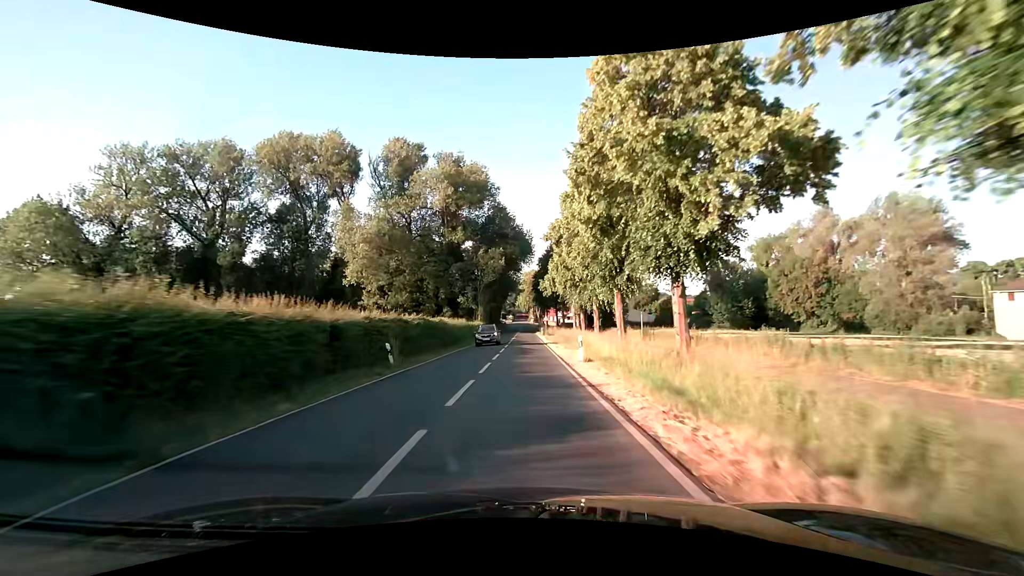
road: secondary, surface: asphalt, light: Day
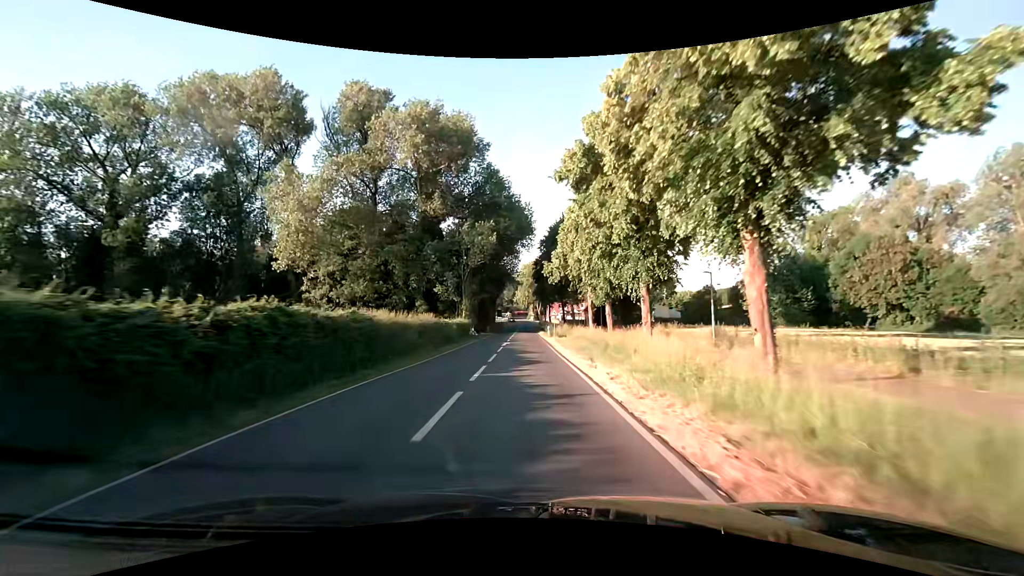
(0.0, +20.6) m; -1°
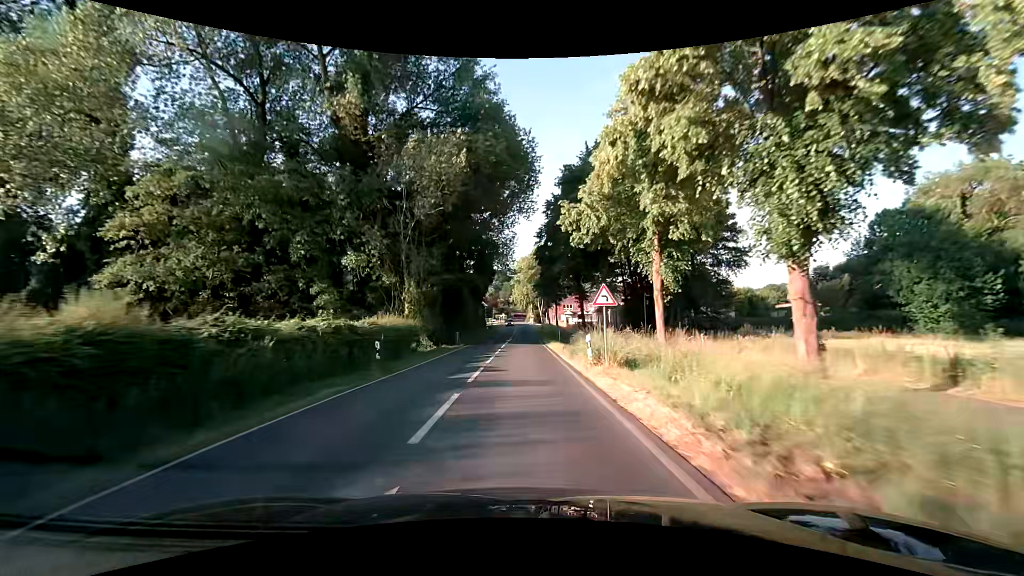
(+0.3, +30.7) m; 0°
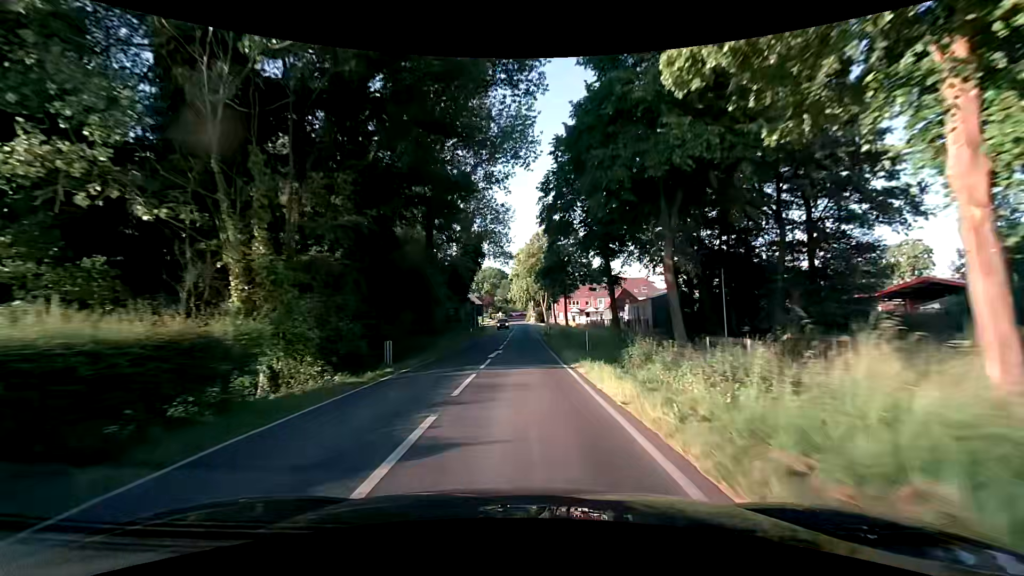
(+0.2, +20.2) m; 0°
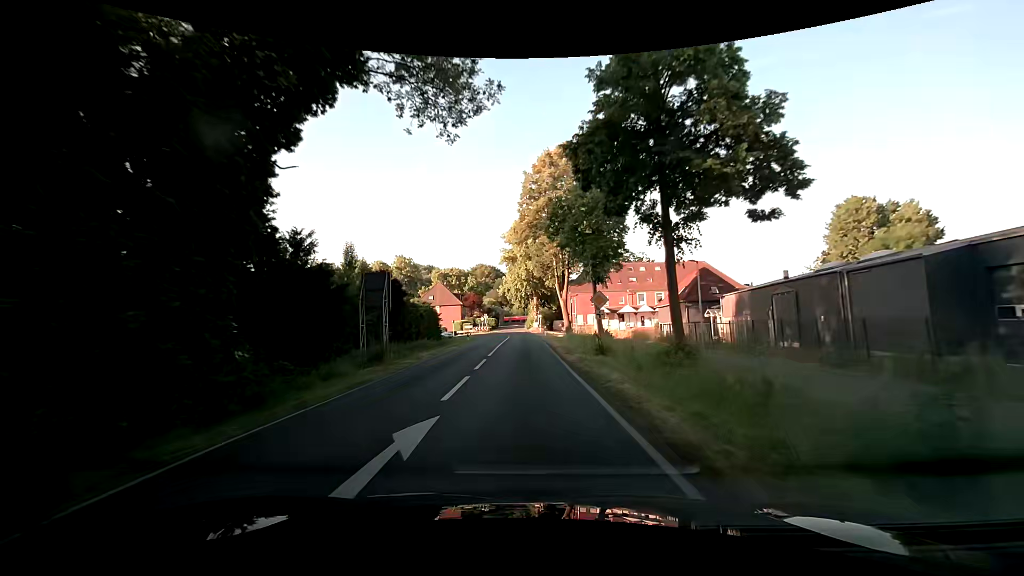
(-0.1, +48.6) m; 0°
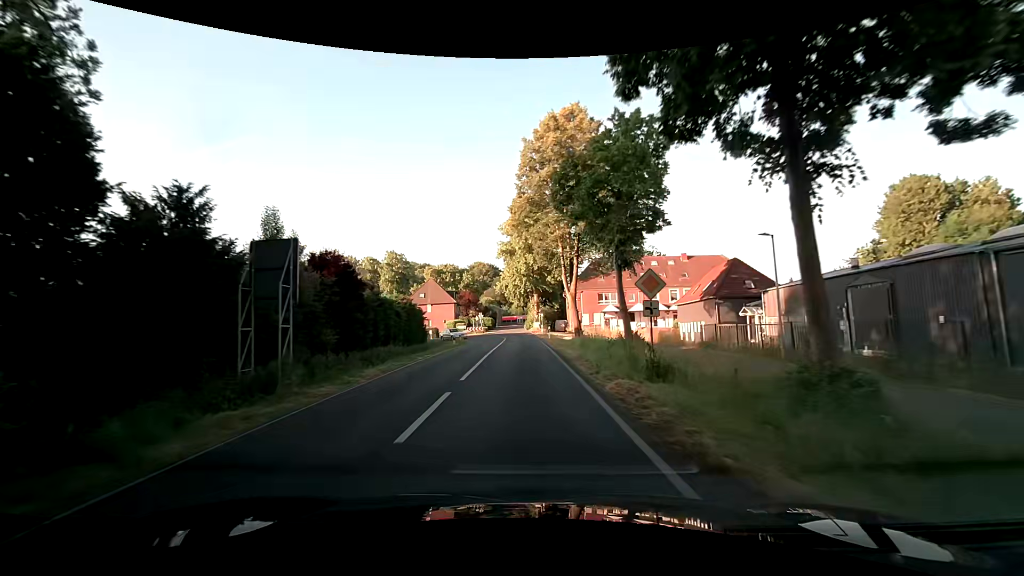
(0.0, +8.9) m; 0°
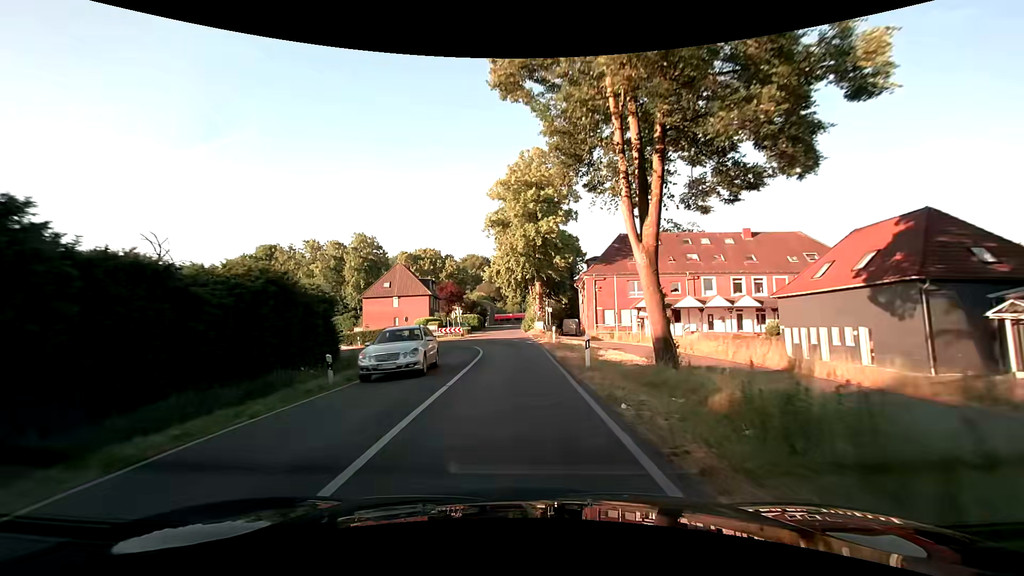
(+0.1, +24.2) m; 0°
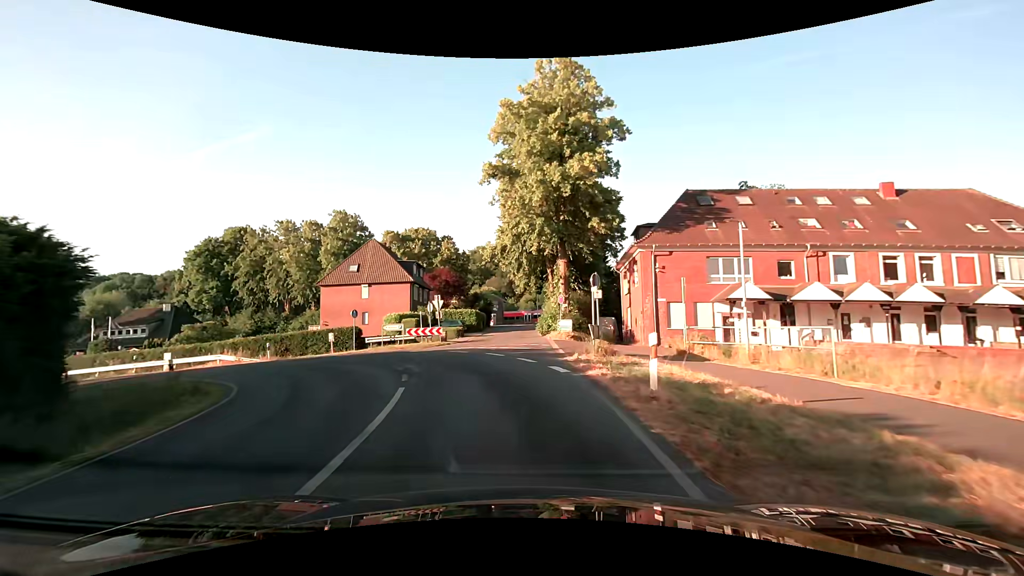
(-0.1, +20.3) m; -2°
(0, +10) (-4, +19) (-10, +26) (-19, +31) (-29, +35) (-38, +38) (-47, +42) (-57, +45) (-66, +49) (-75, +52) m
